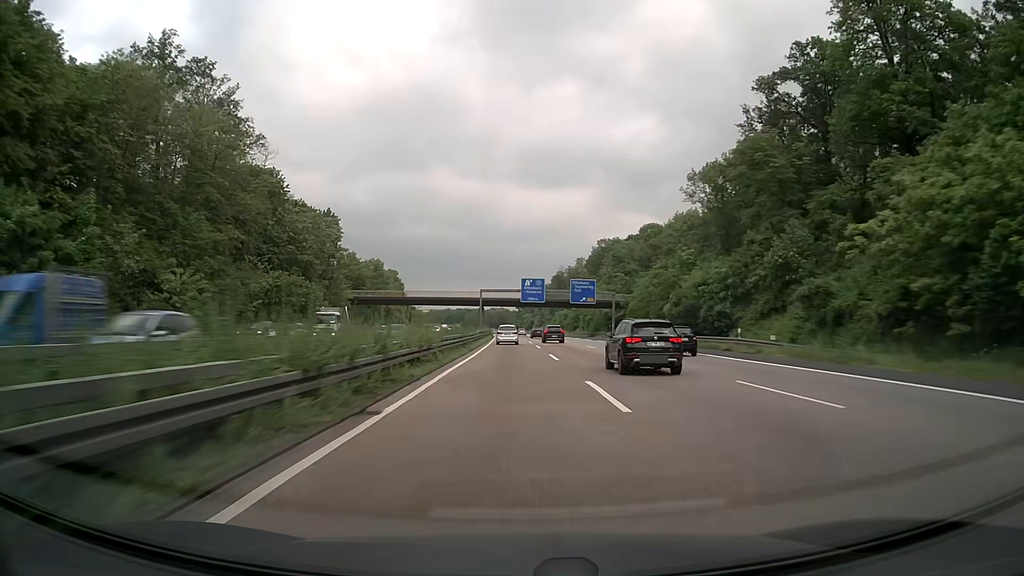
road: motorway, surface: asphalt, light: Day
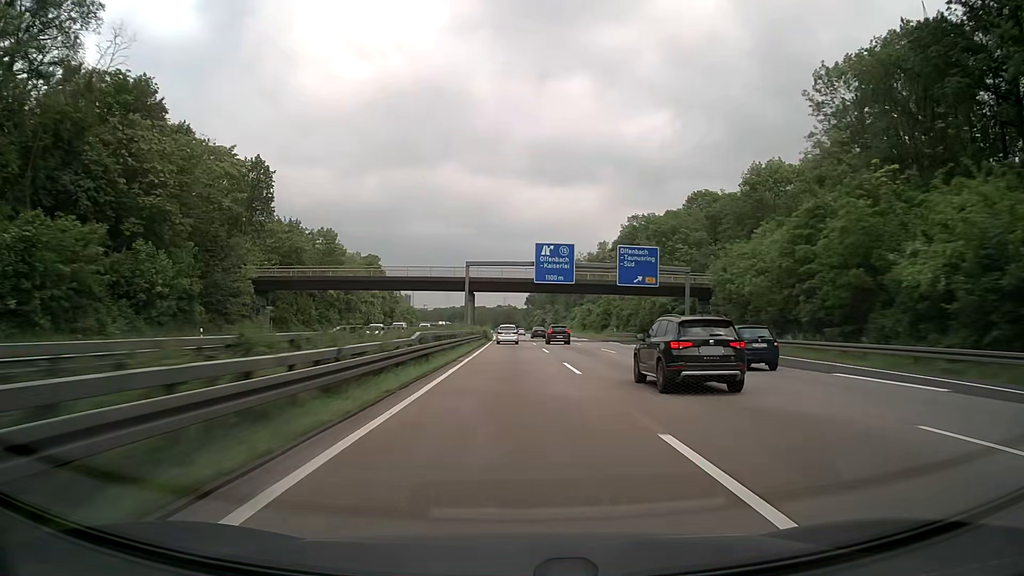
(-0.2, +43.6) m; -1°
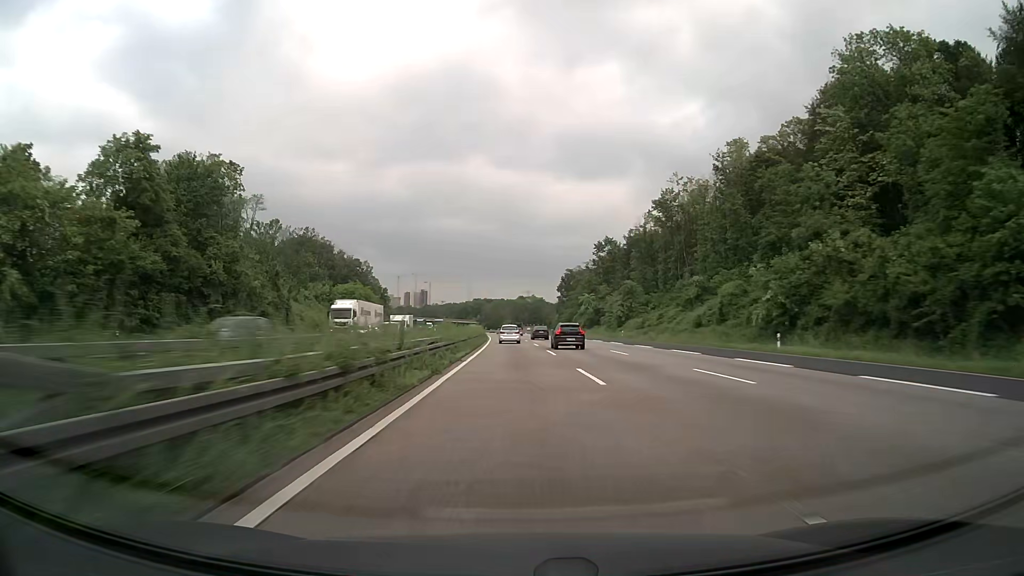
(-1.9, +109.9) m; -2°
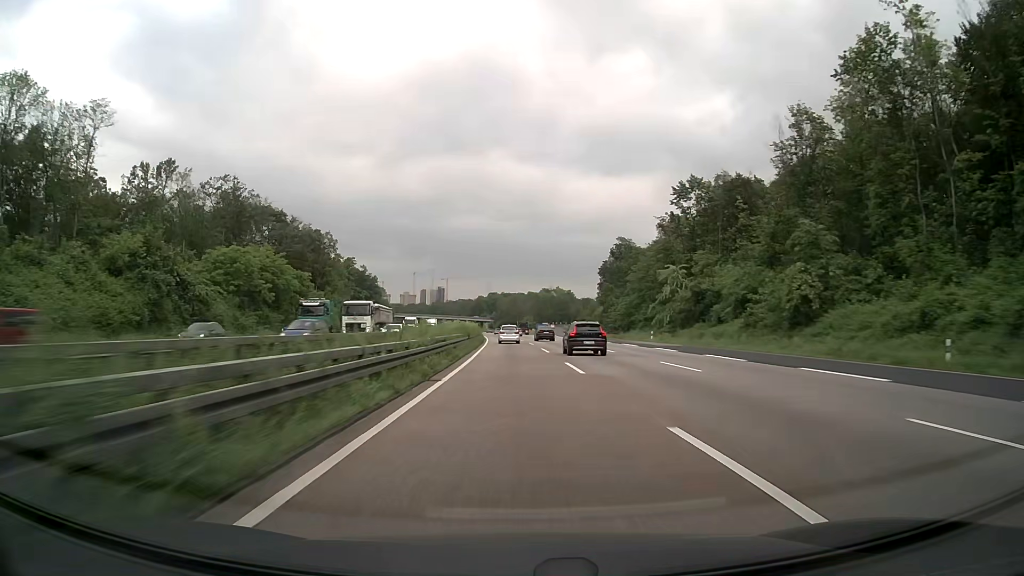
(-0.9, +66.5) m; -2°
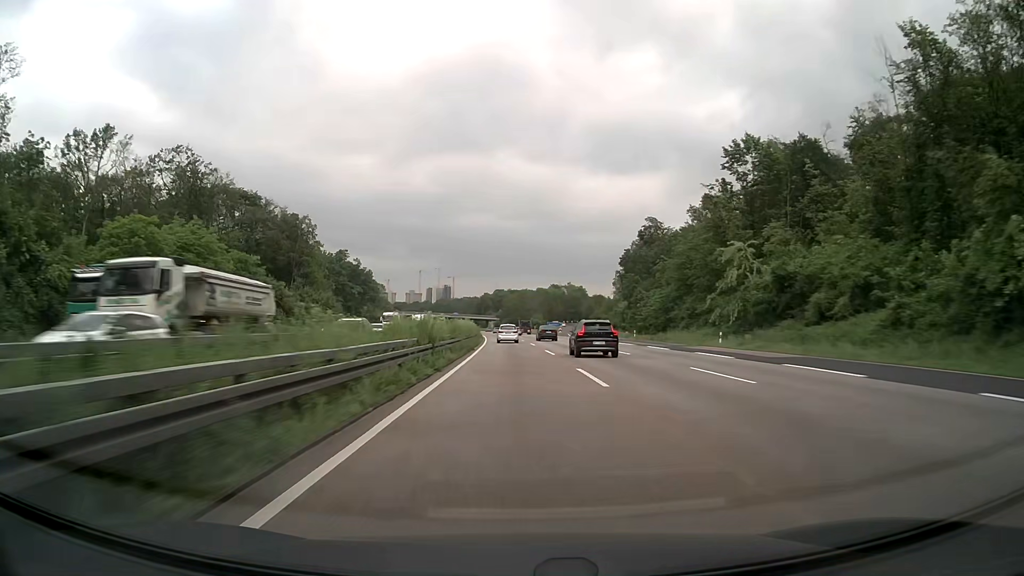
(-0.1, +22.2) m; -1°
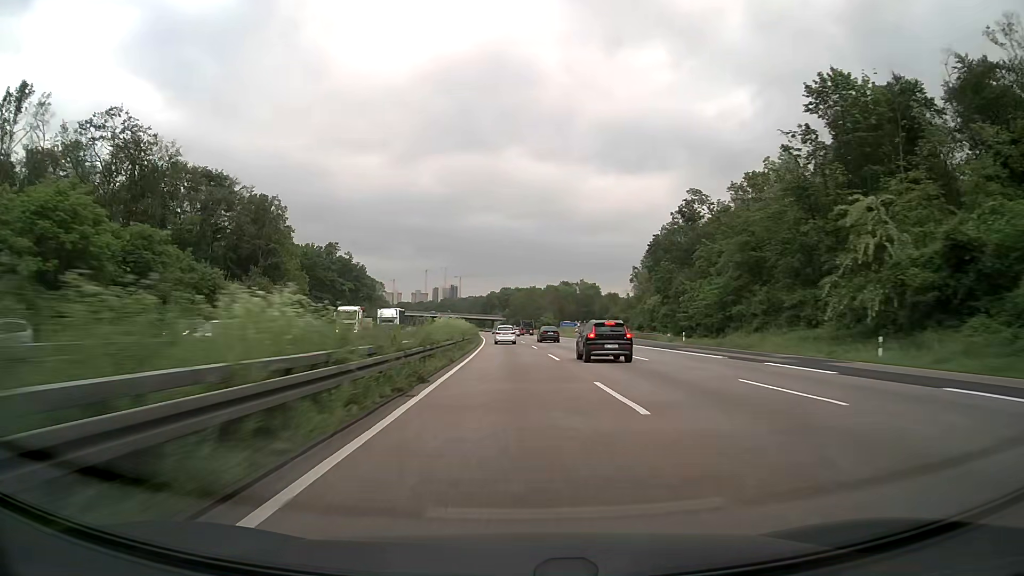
(-0.1, +22.3) m; -1°
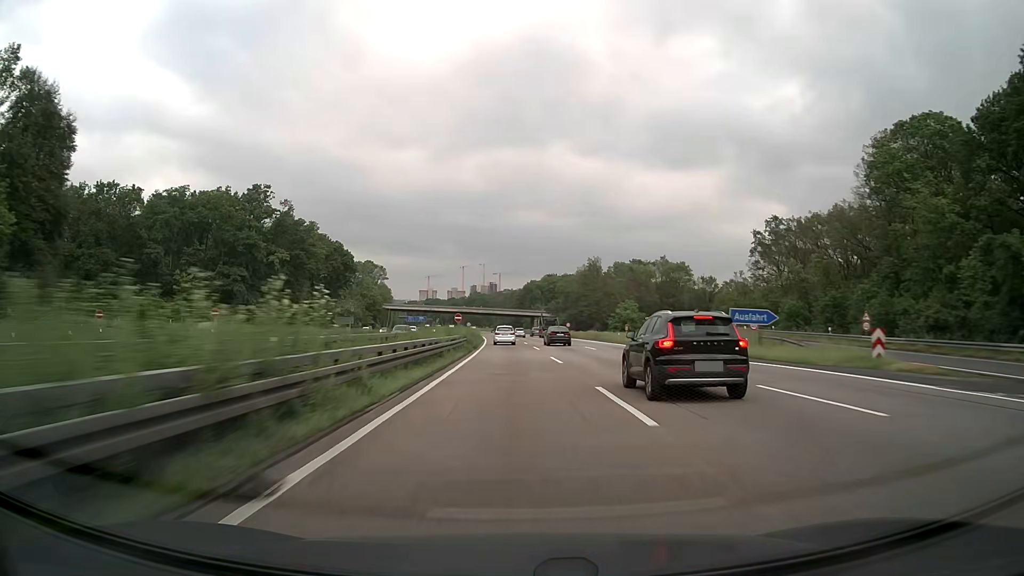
(-2.2, +89.2) m; -3°
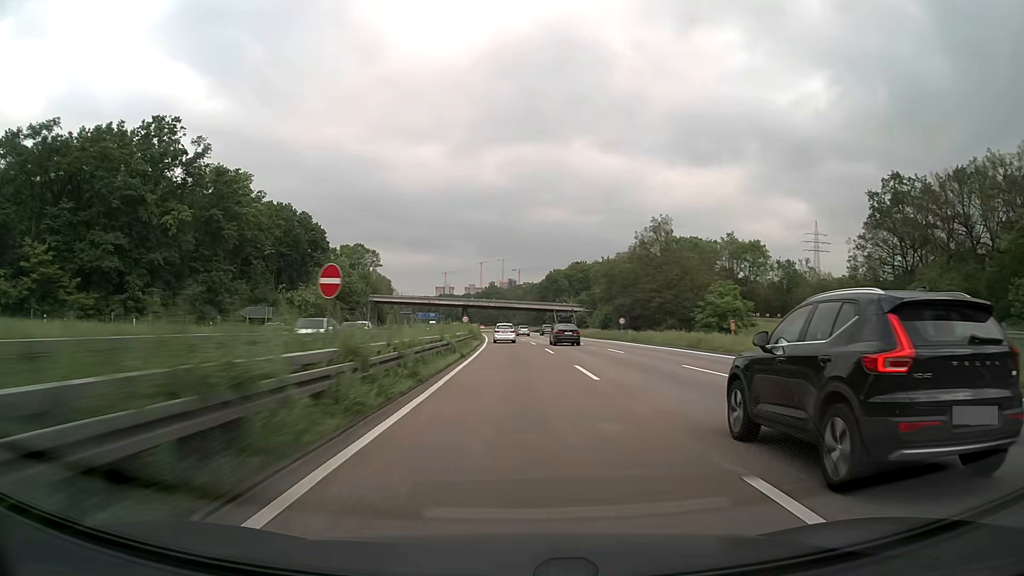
(-0.8, +44.6) m; -2°
(0, +10) (0, +20) (0, +30) (0, +40) (-1, +50) (-1, +60) (-1, +70) (-2, +80) (-2, +90) (-3, +100) m
